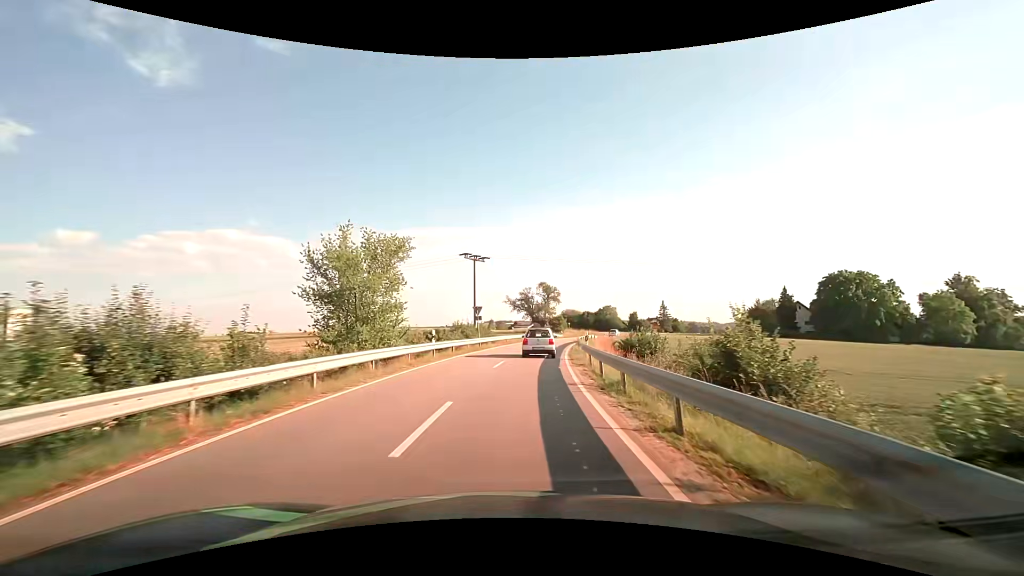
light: Day
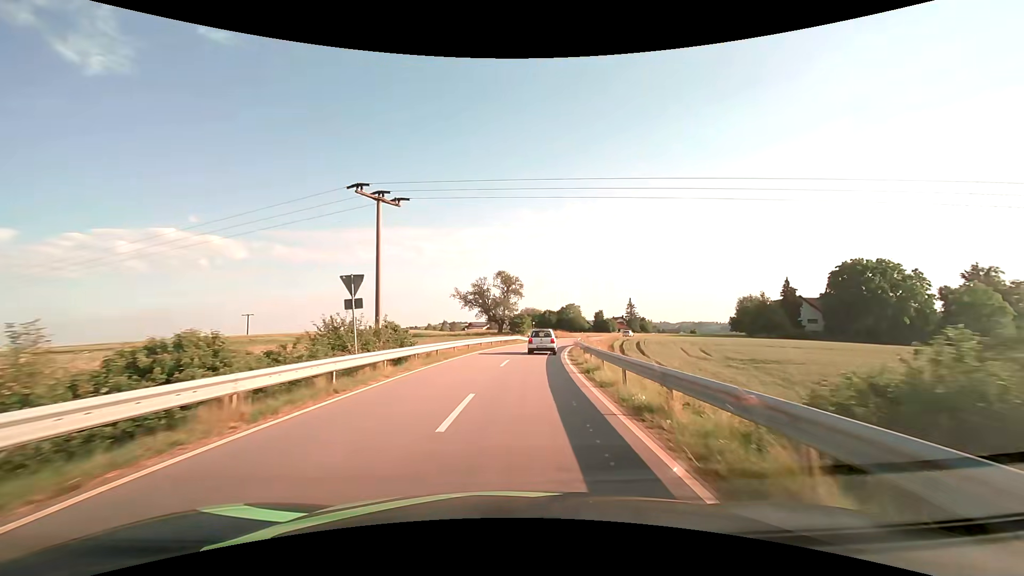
(+1.0, +23.1) m; +5°
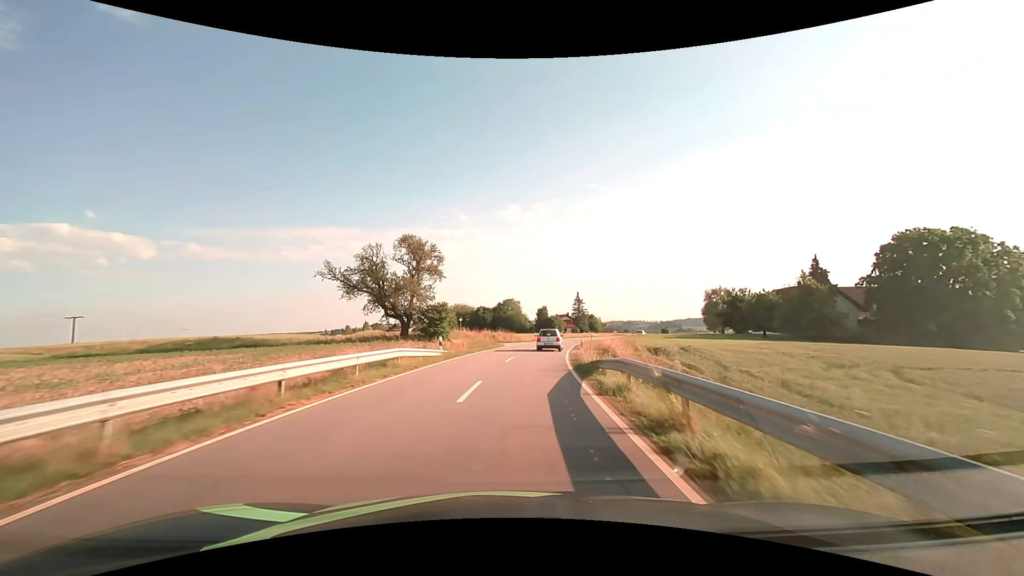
(+2.3, +34.0) m; +8°
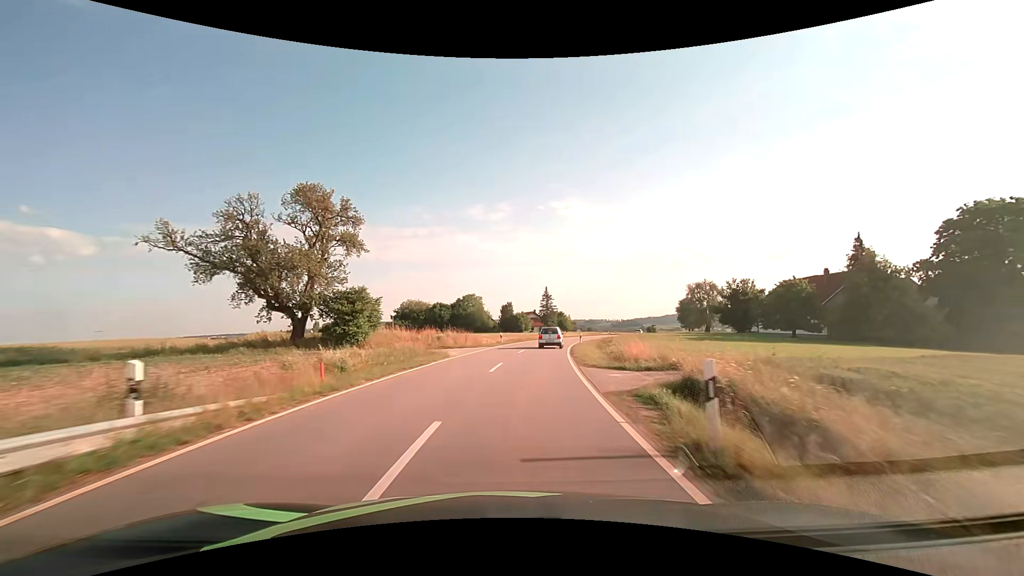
(+0.7, +18.4) m; +4°
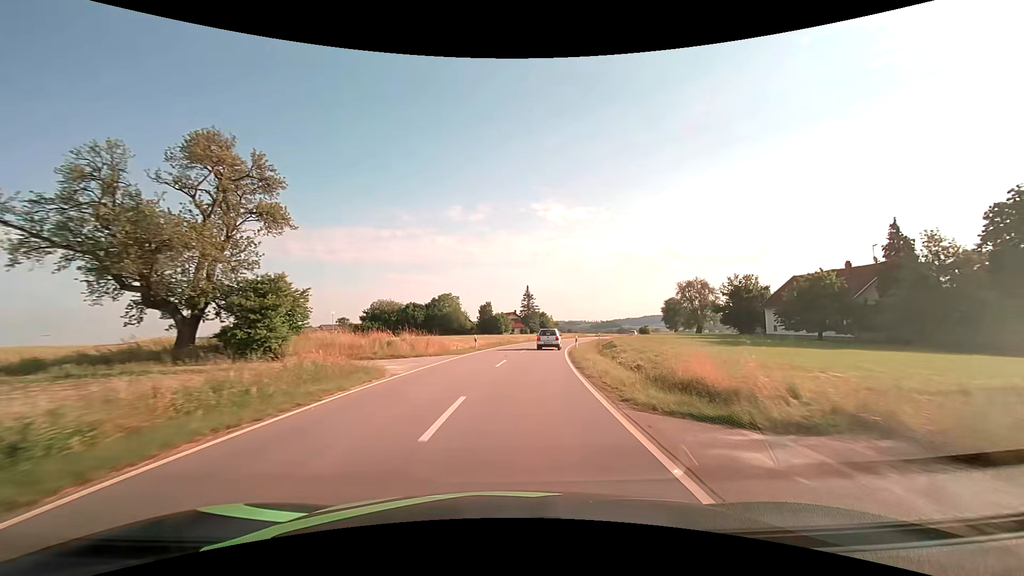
(+0.2, +9.4) m; +2°
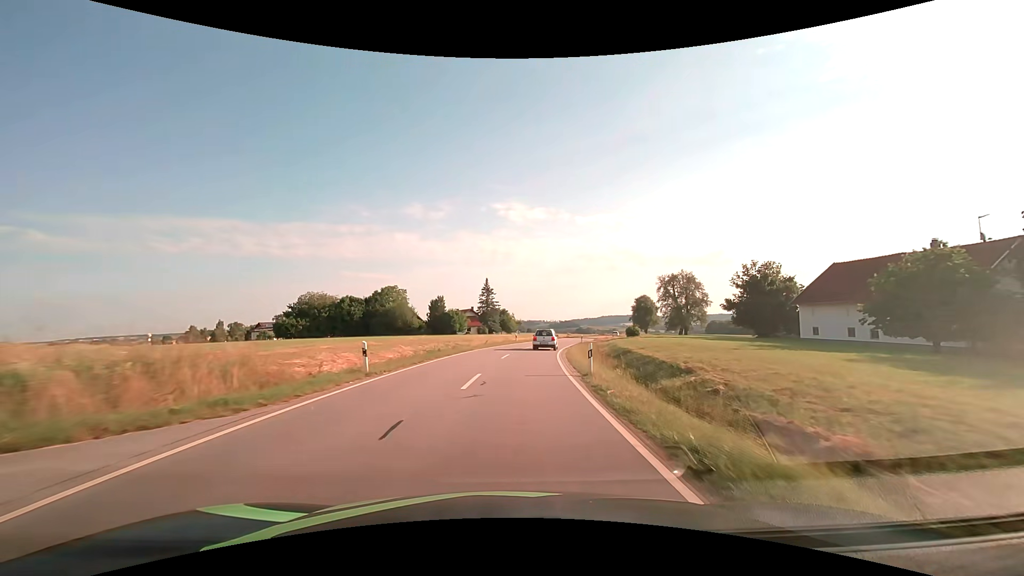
(+0.8, +19.2) m; +5°
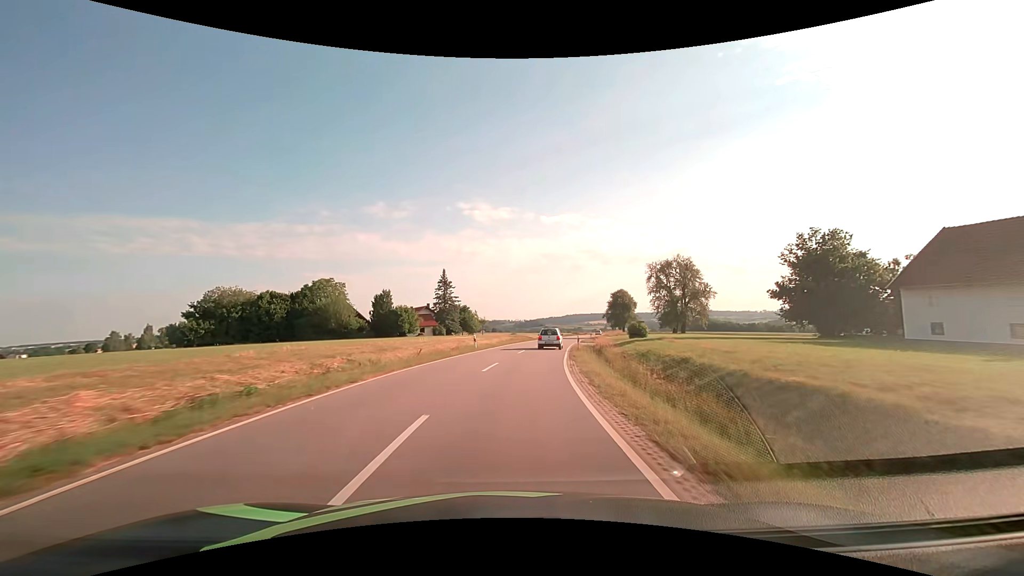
(+0.7, +19.6) m; +4°
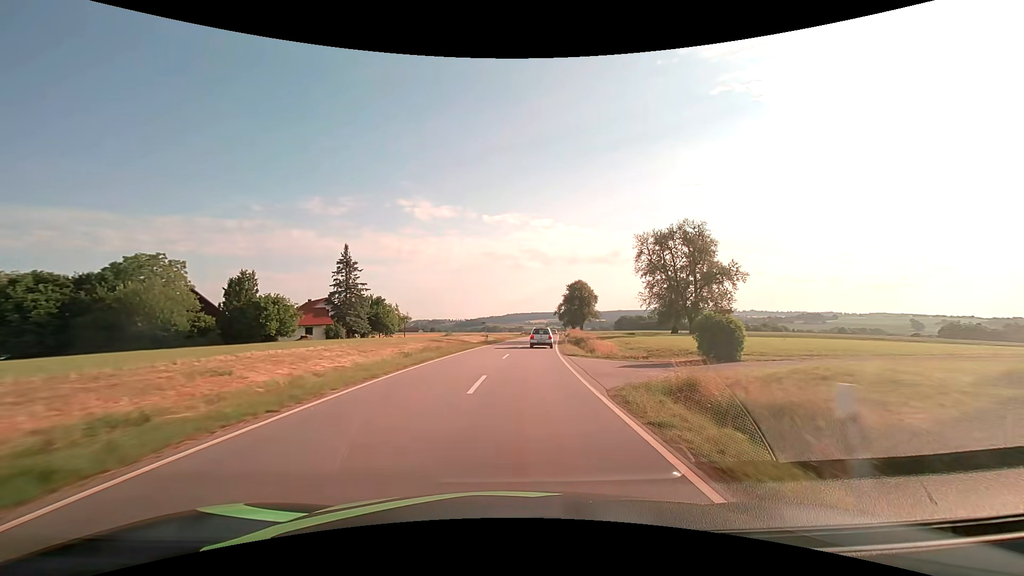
(+1.7, +30.1) m; +7°
